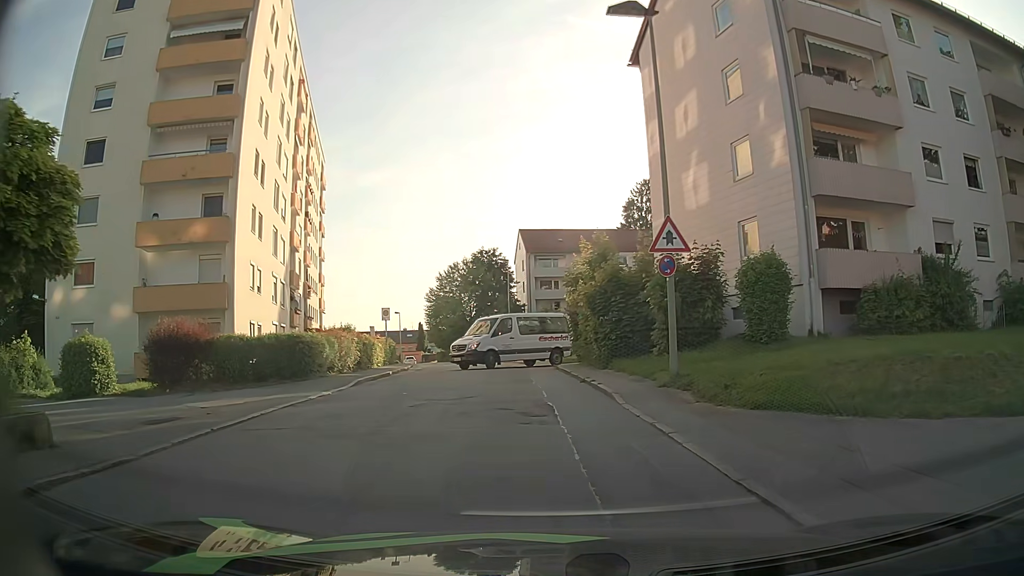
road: residential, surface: asphalt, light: Day
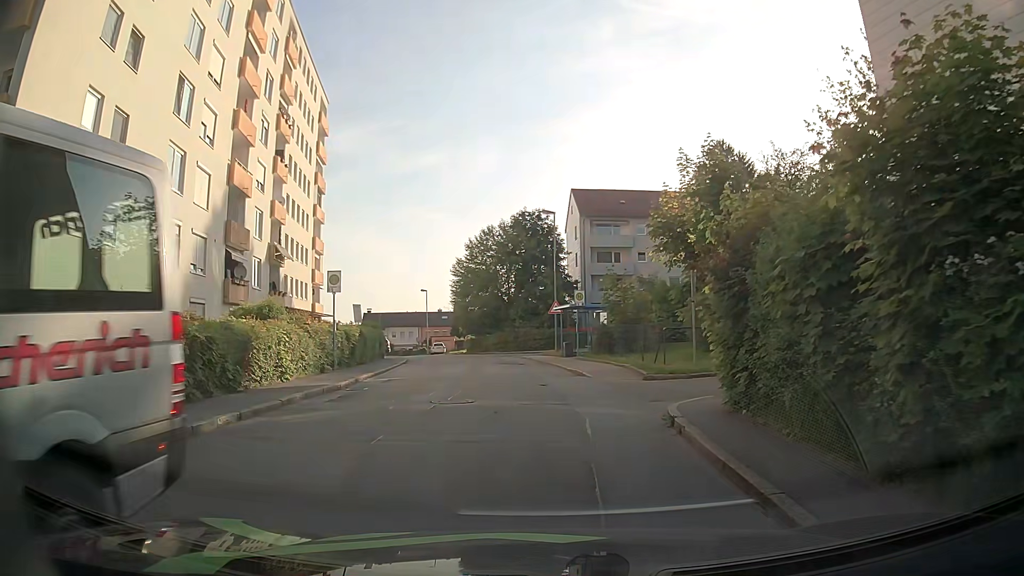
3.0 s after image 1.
(-0.5, +16.4) m; -5°
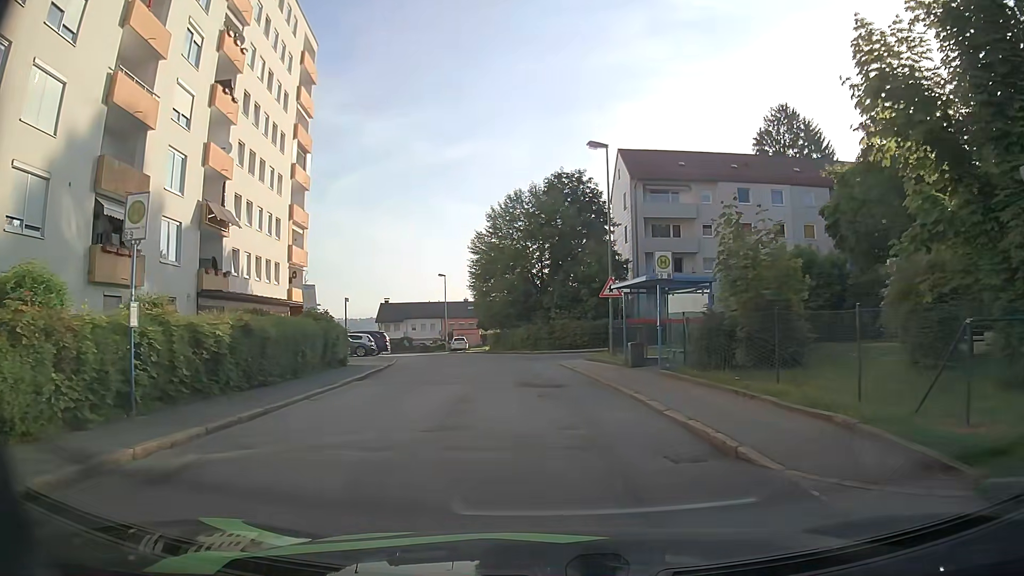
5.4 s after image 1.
(-0.4, +13.3) m; -3°
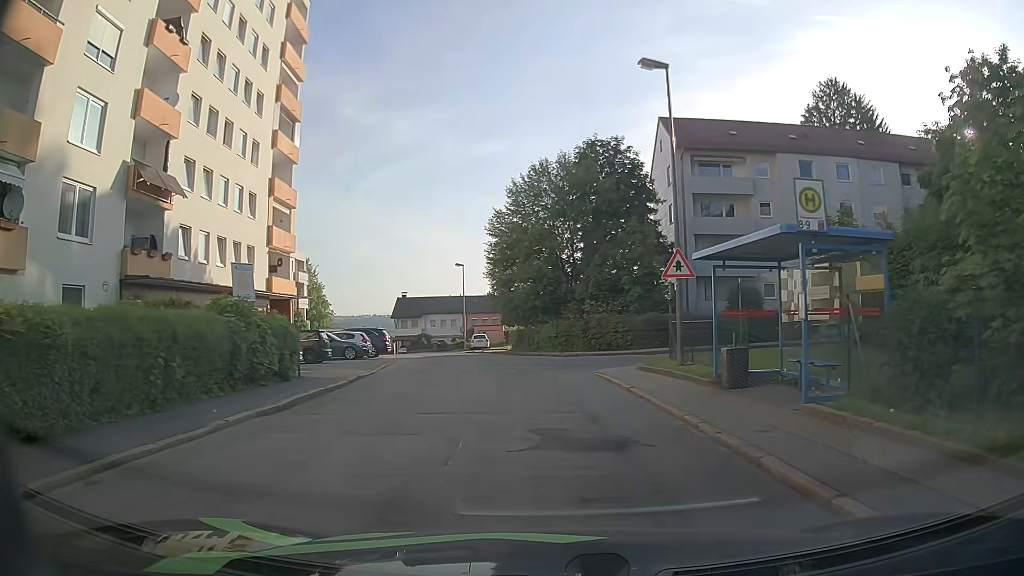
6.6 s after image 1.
(-0.1, +8.0) m; -1°
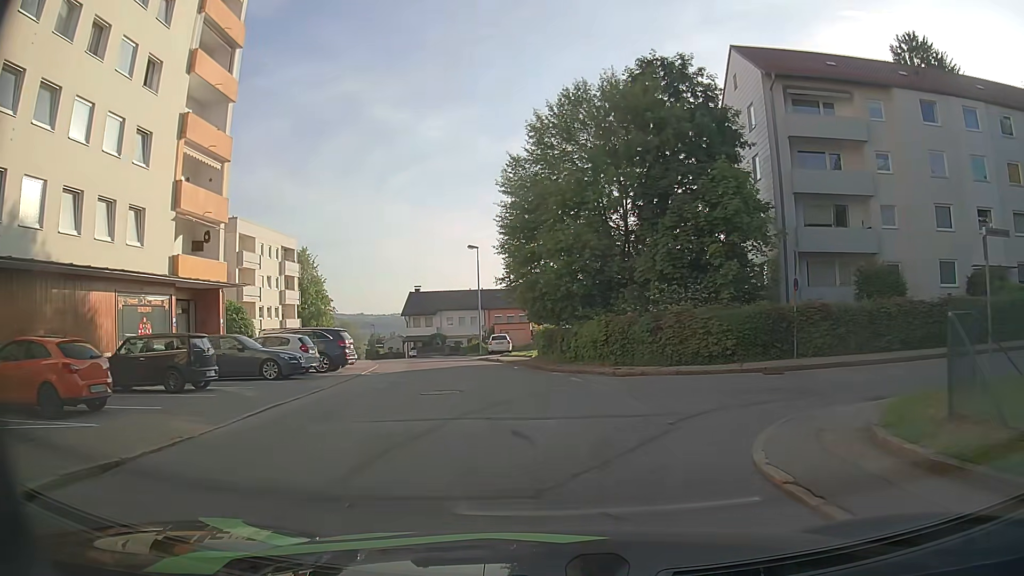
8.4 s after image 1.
(-0.5, +13.3) m; -4°
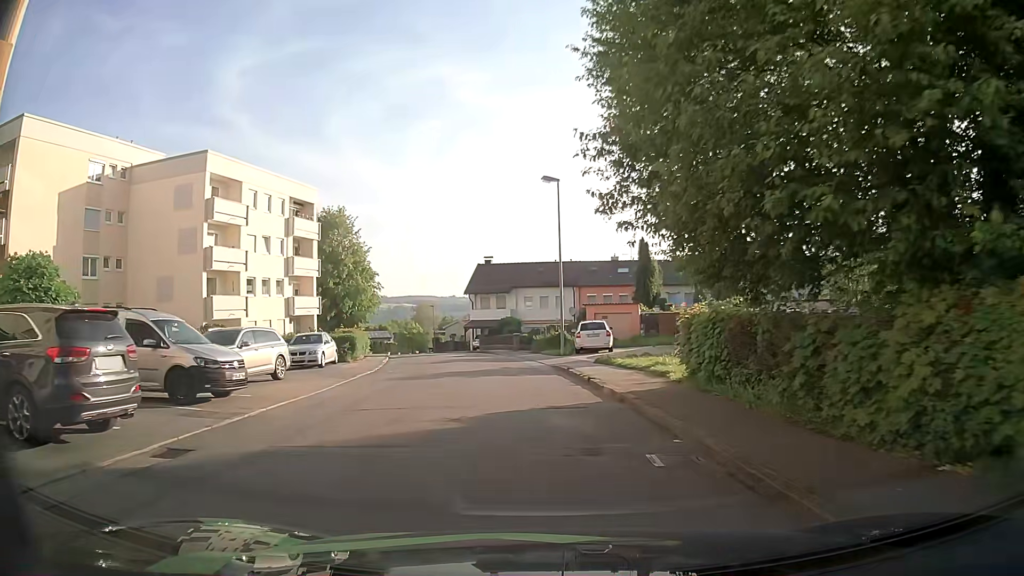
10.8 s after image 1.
(-0.9, +19.0) m; -7°
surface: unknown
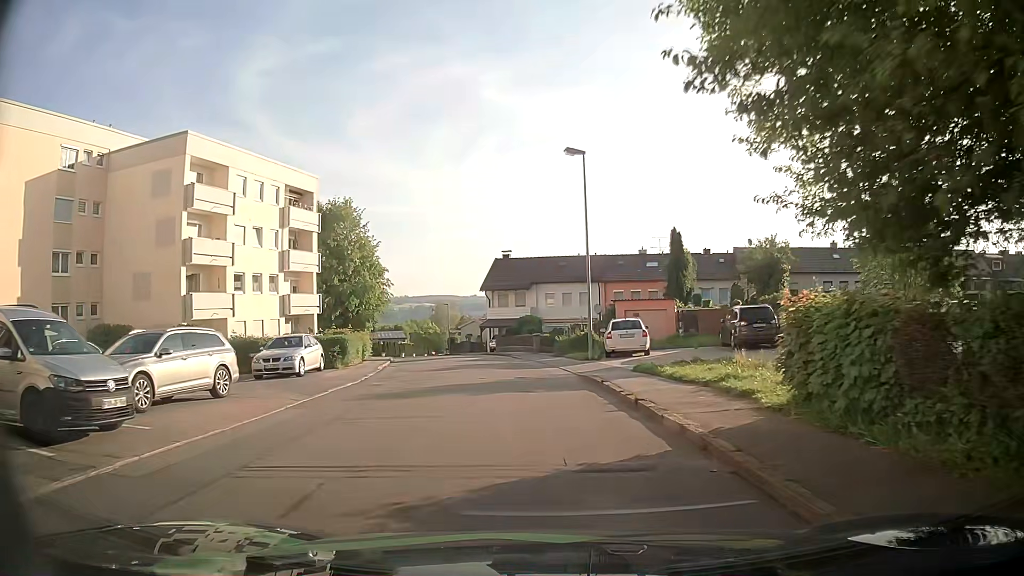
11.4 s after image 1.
(-0.1, +4.7) m; -3°
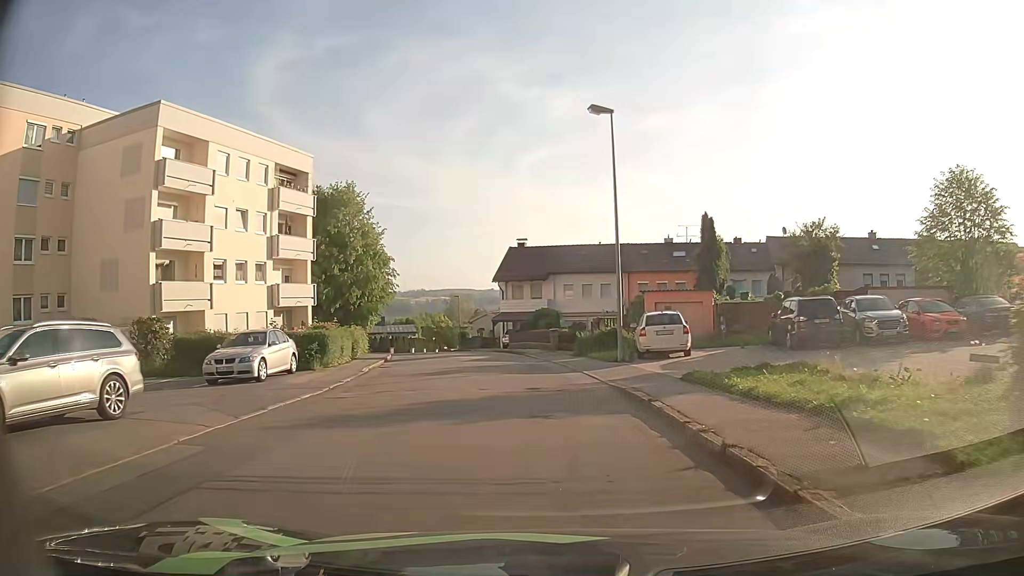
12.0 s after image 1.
(-0.1, +4.5) m; -1°
(0, +10) (-1, +20) (-3, +30) (-5, +40) (-7, +49) (-10, +59) (-12, +69) (-12, +79) (-10, +88) (-5, +97) m
